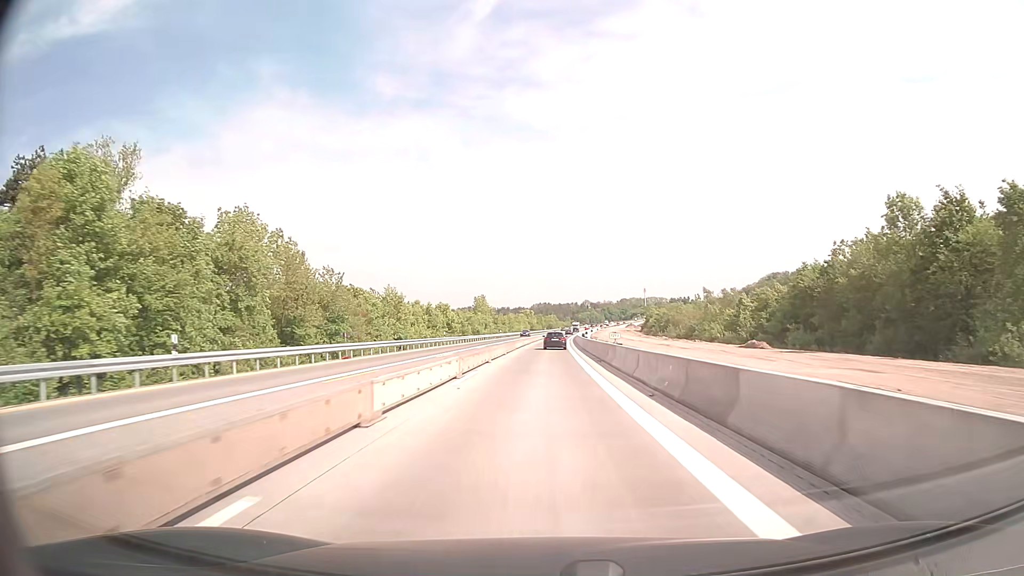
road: motorway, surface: concrete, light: Day
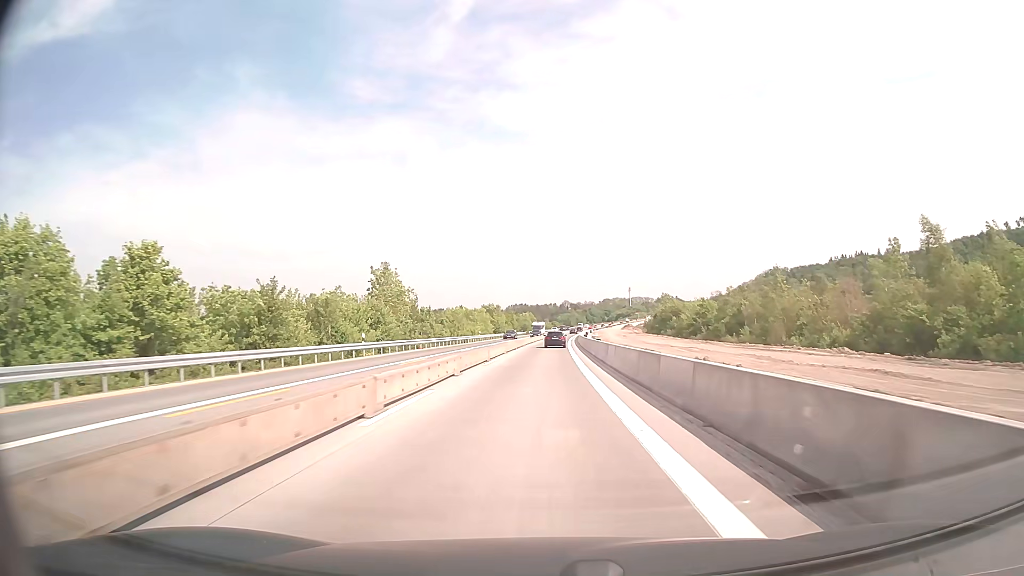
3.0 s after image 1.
(+1.5, +78.9) m; +2°
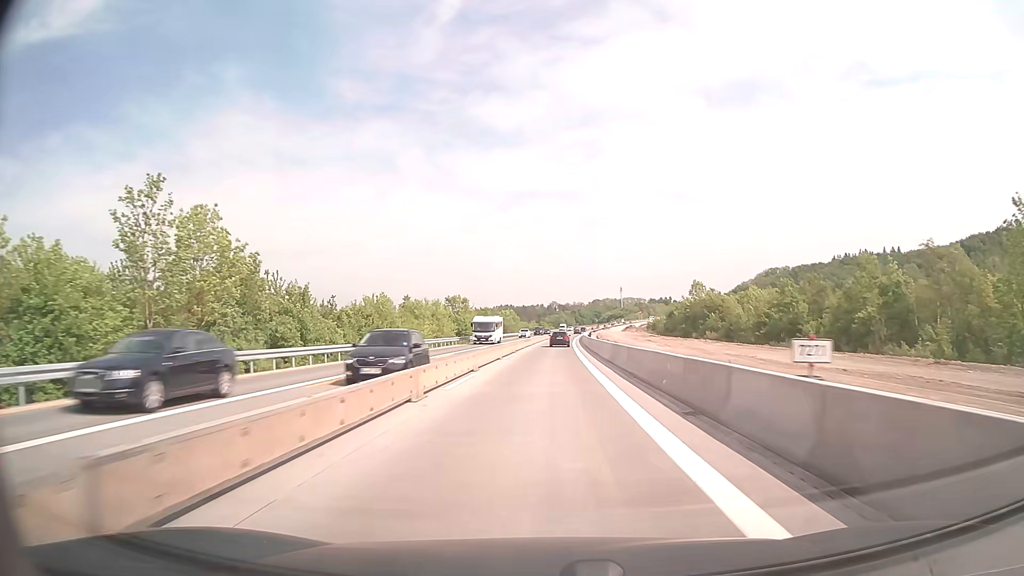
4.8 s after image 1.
(+0.4, +47.3) m; +1°
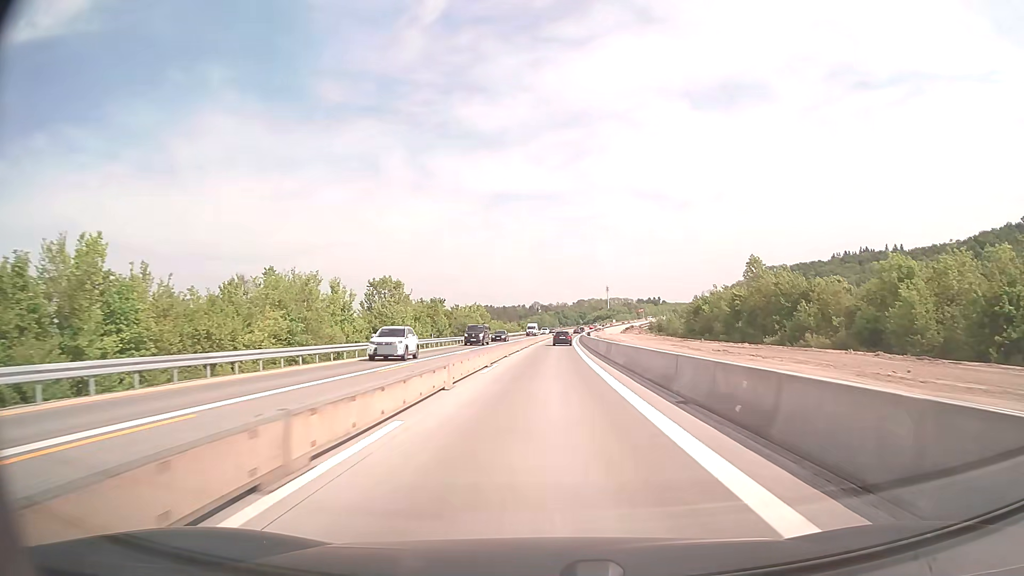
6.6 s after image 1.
(+0.6, +47.3) m; +2°
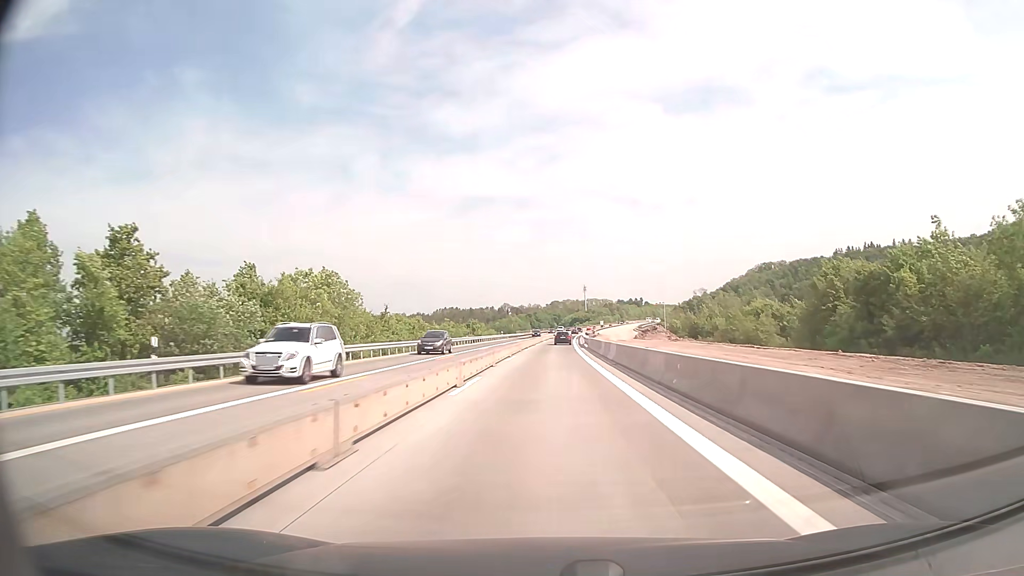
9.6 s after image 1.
(+1.6, +78.9) m; +2°
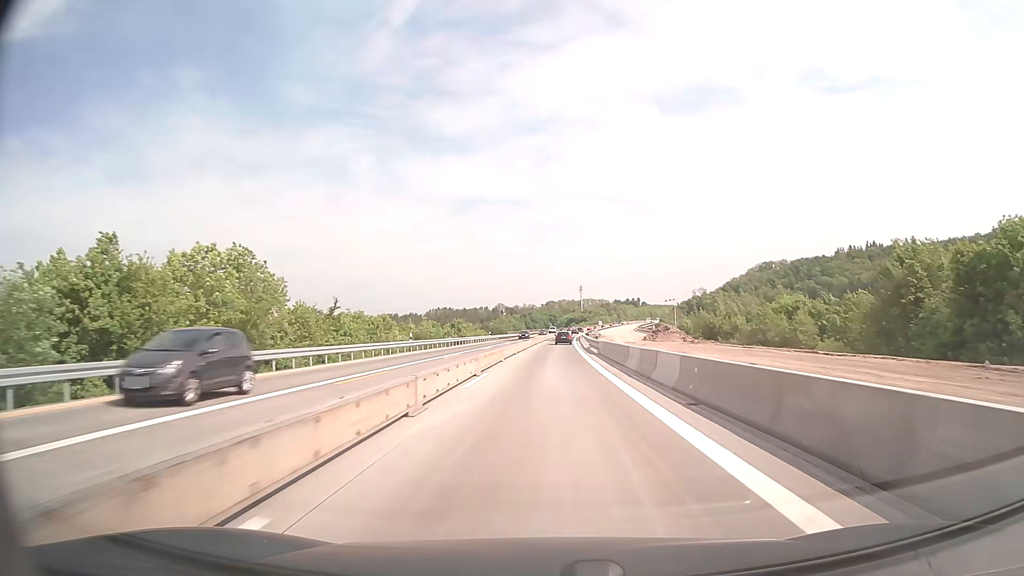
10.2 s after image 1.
(+0.1, +15.8) m; 0°
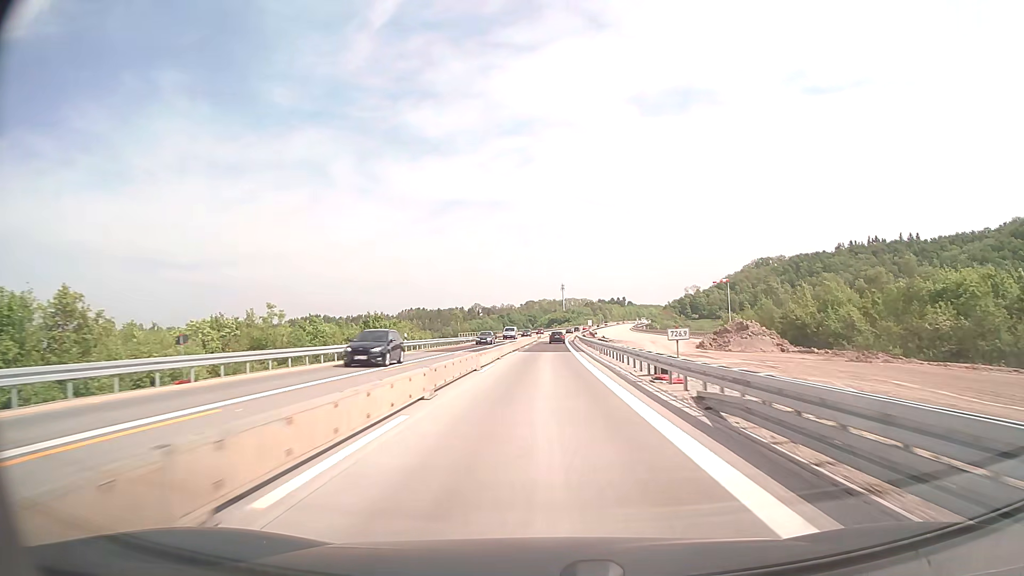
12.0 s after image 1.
(+0.8, +47.3) m; +2°
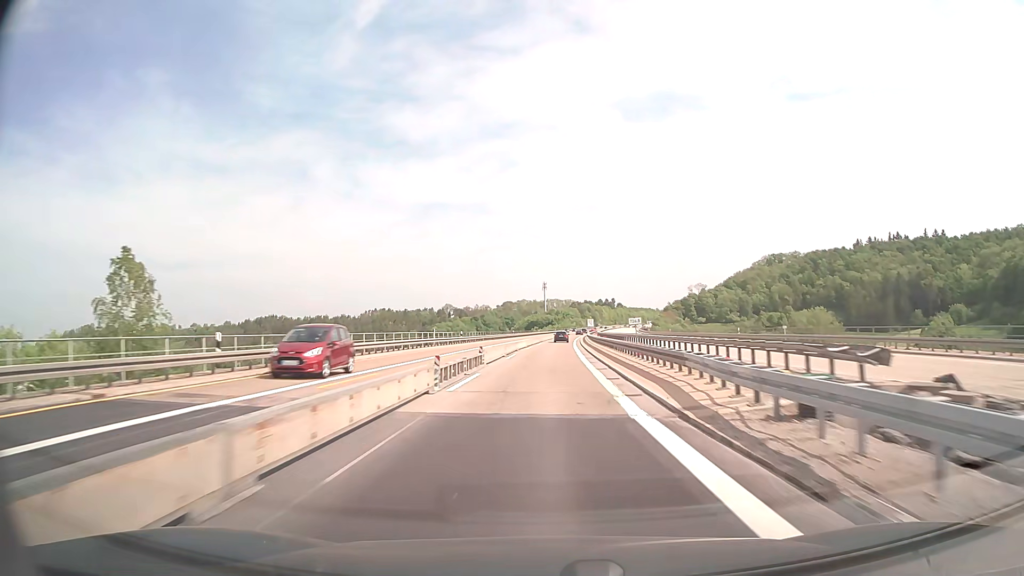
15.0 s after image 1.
(+1.0, +78.9) m; +2°
